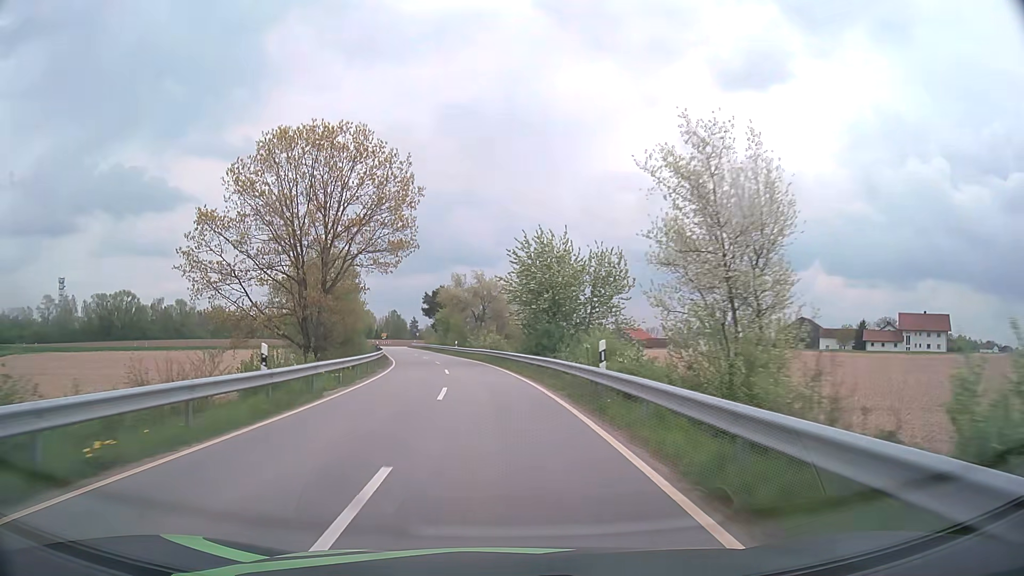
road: tertiary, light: Day
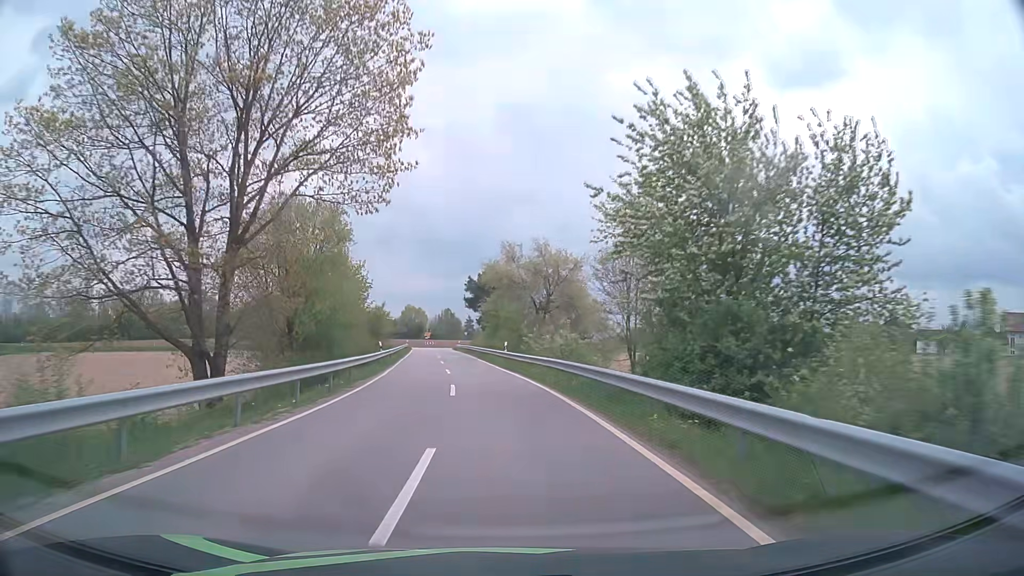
(-1.1, +23.0) m; -5°
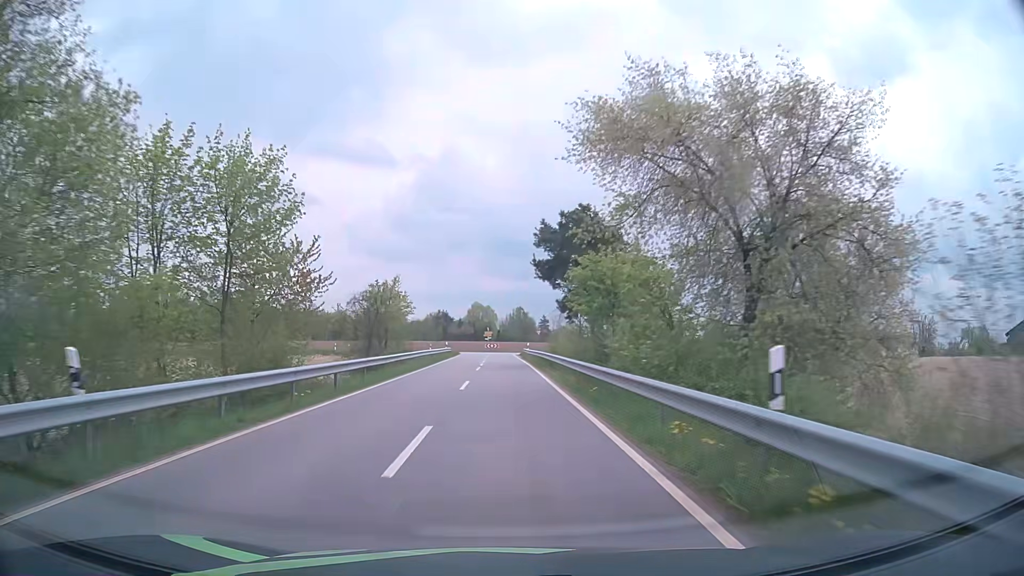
(-1.7, +32.8) m; -7°
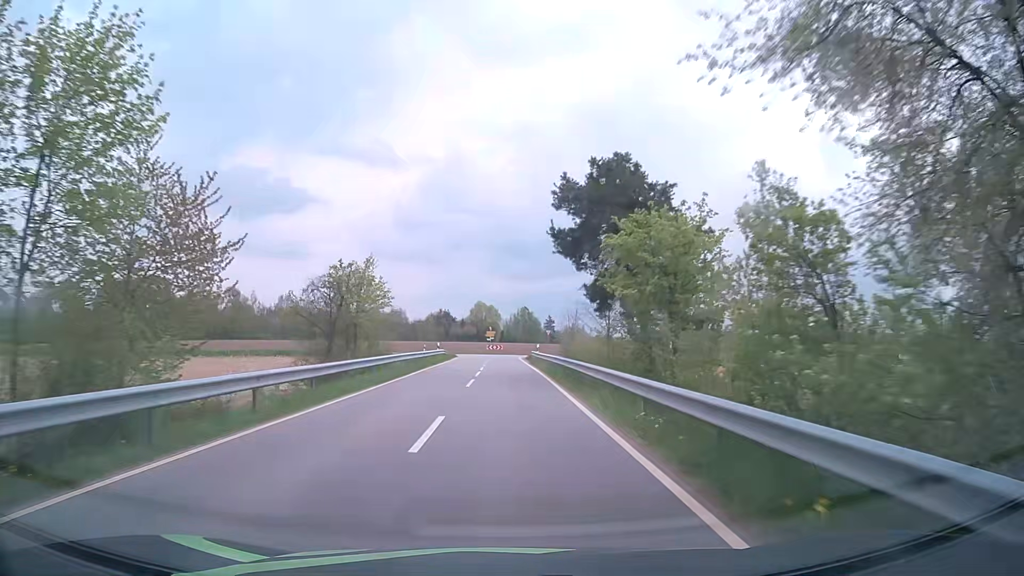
(0.0, +10.5) m; 0°
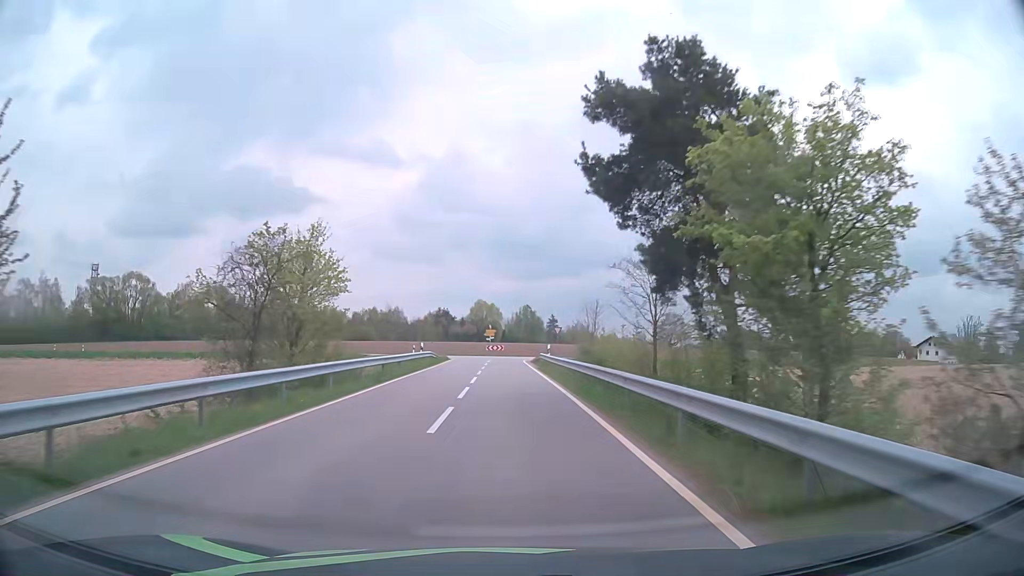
(0.0, +10.3) m; 0°
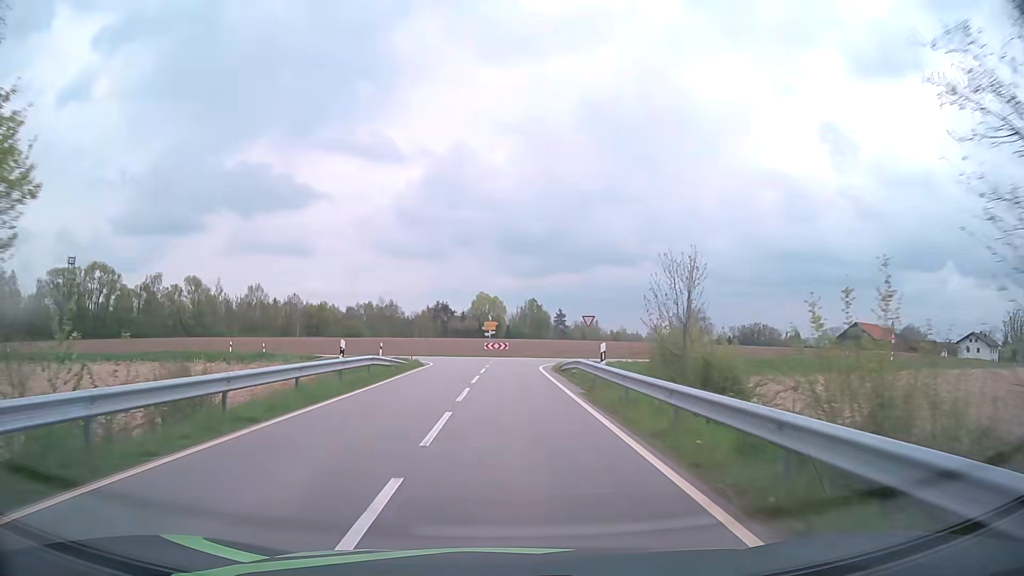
(0.0, +19.2) m; 0°
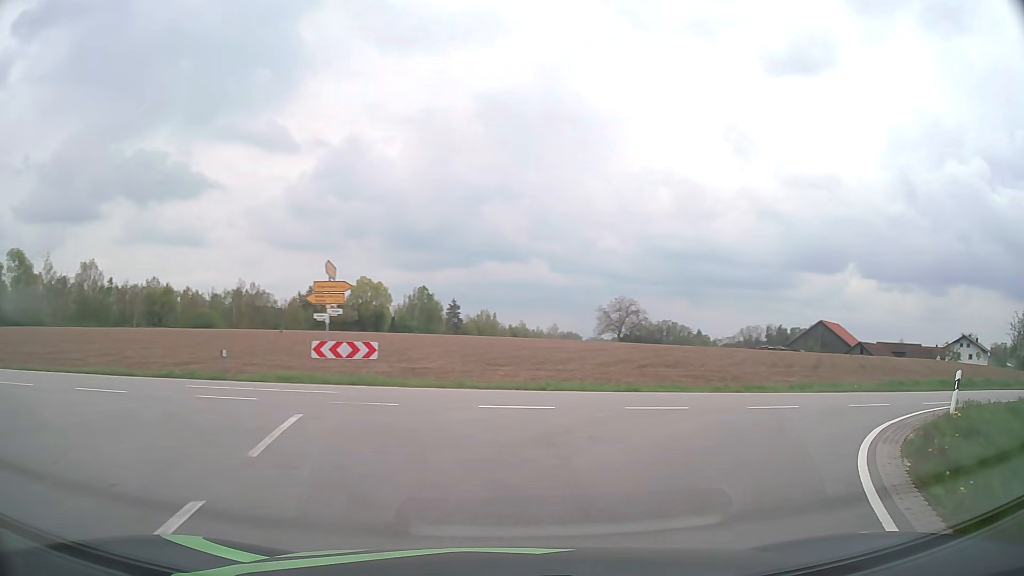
(+0.3, +36.7) m; +7°
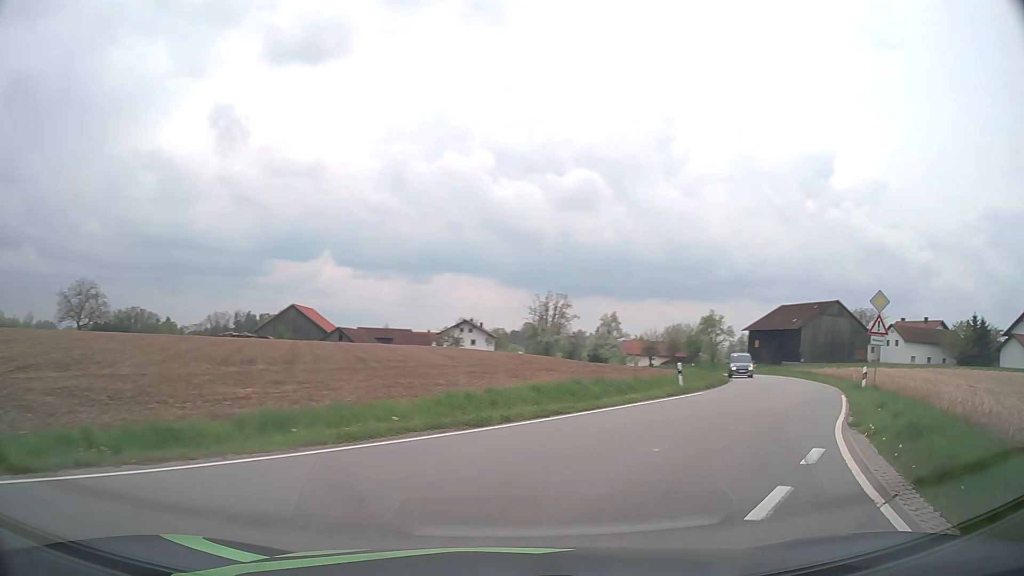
(+5.1, +13.4) m; +45°
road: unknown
(+3, +9) (+8, +18) (+13, +27) (+18, +36) (+21, +45) (+24, +54) (+26, +64) (+28, +74) (+29, +84) (+29, +94) m
